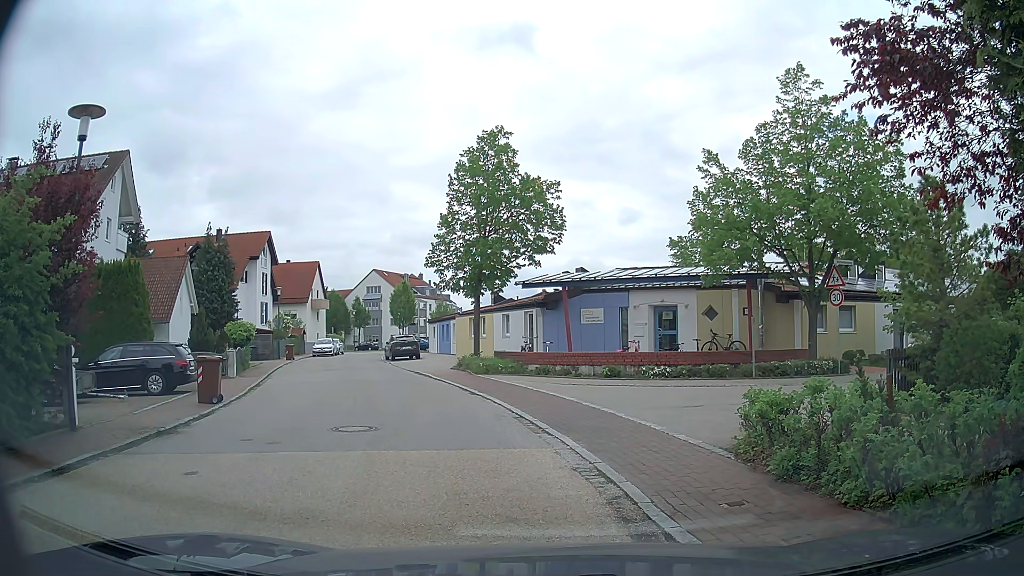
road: residential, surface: asphalt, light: Day
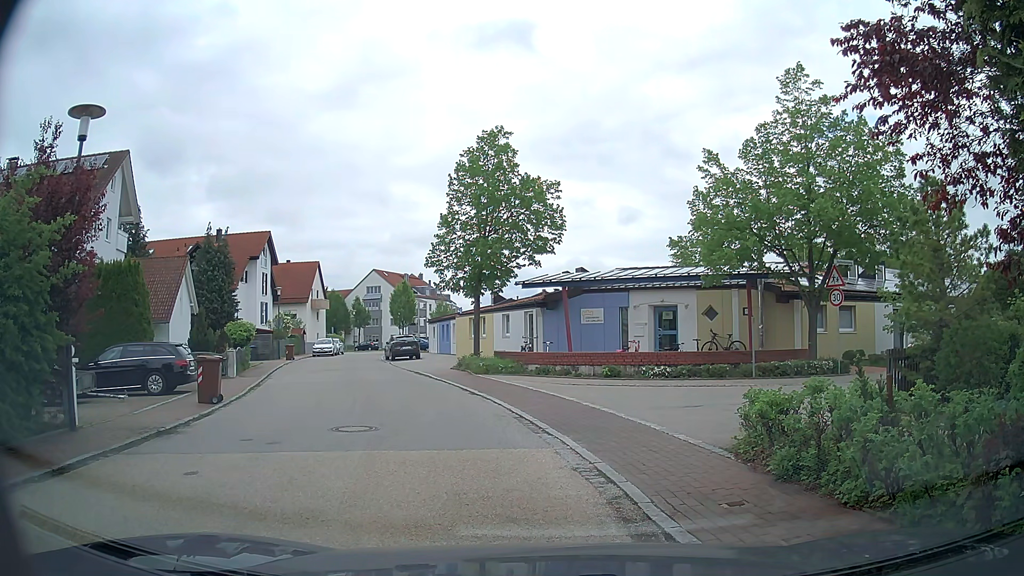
(0.0, 0.0) m; 0°
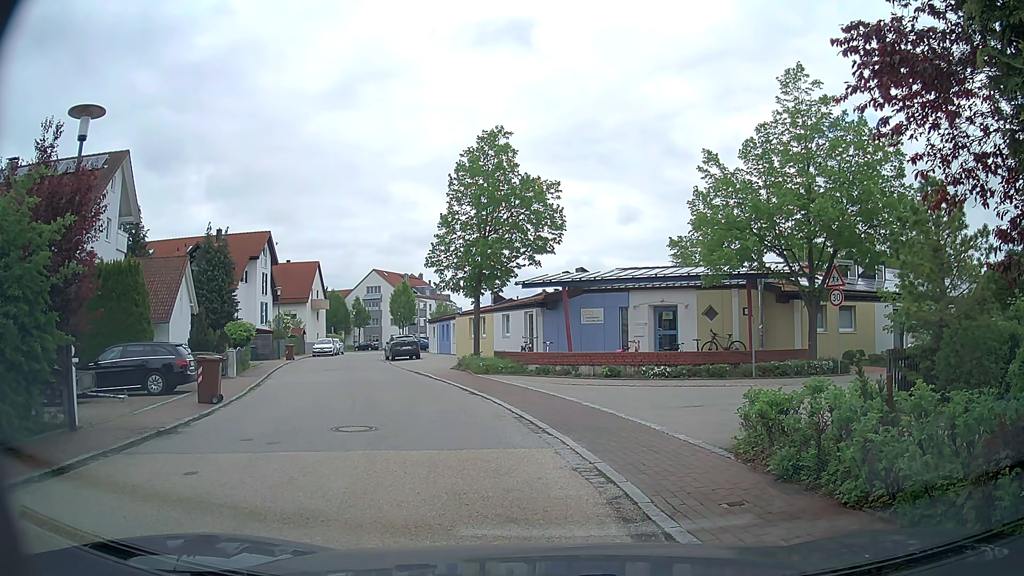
(0.0, 0.0) m; 0°
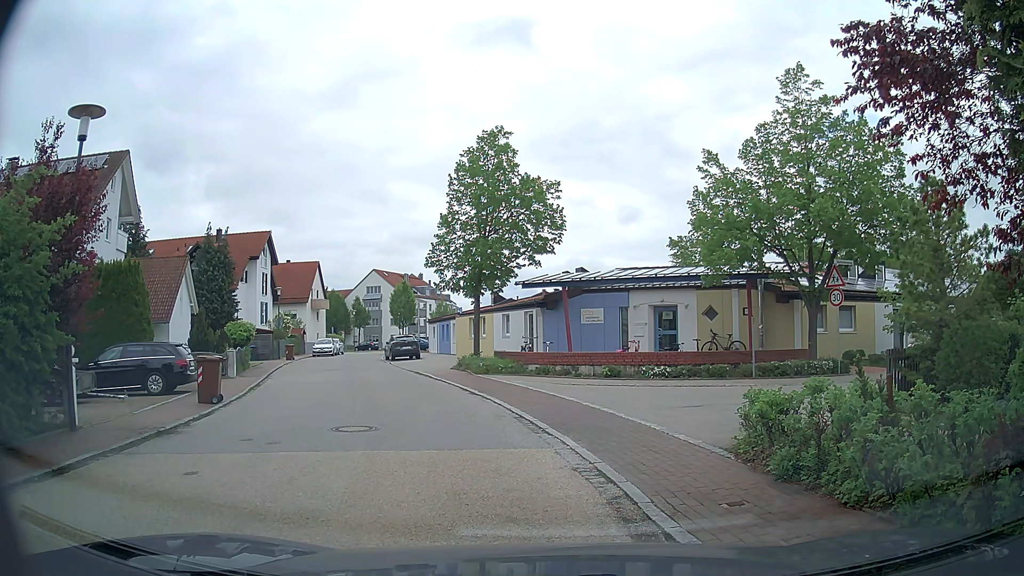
(0.0, 0.0) m; 0°
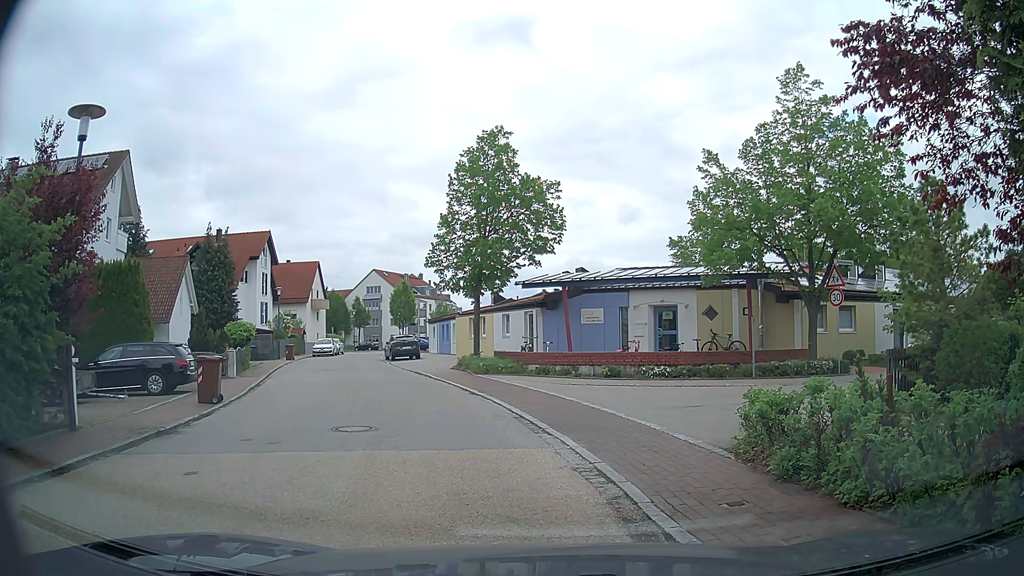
(0.0, 0.0) m; 0°
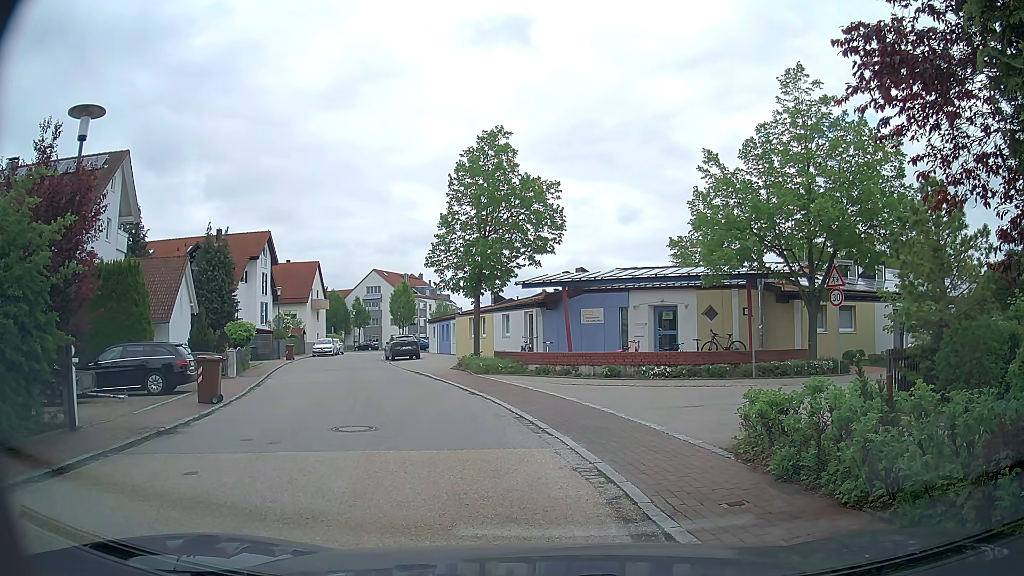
(0.0, 0.0) m; 0°
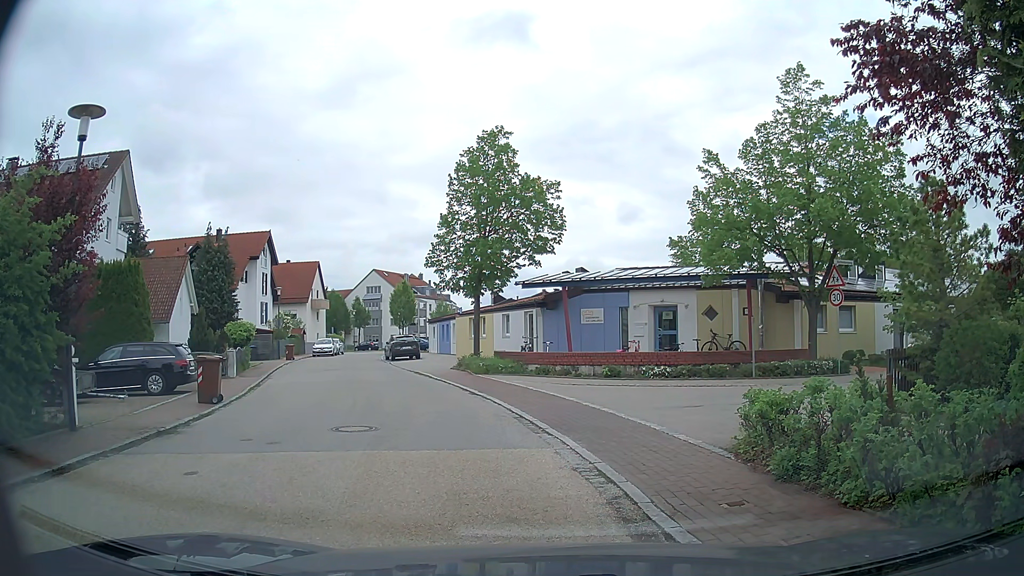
(0.0, 0.0) m; 0°
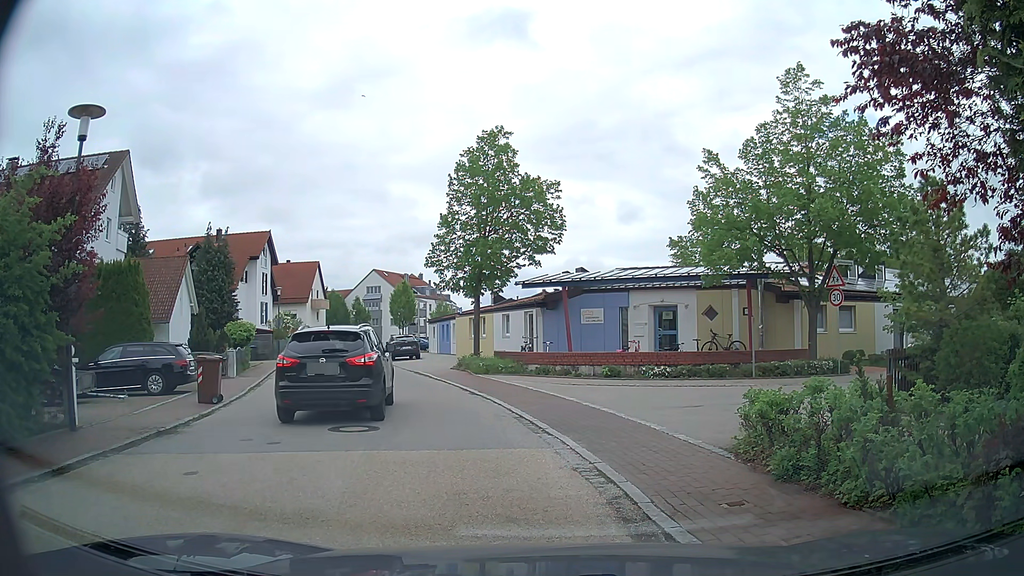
(0.0, 0.0) m; 0°
